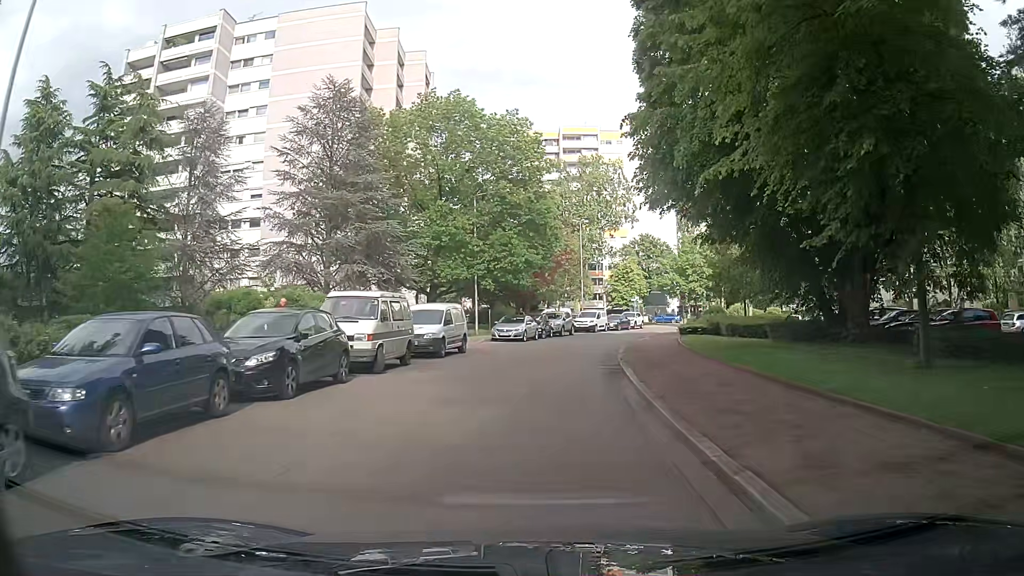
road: residential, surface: asphalt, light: Day
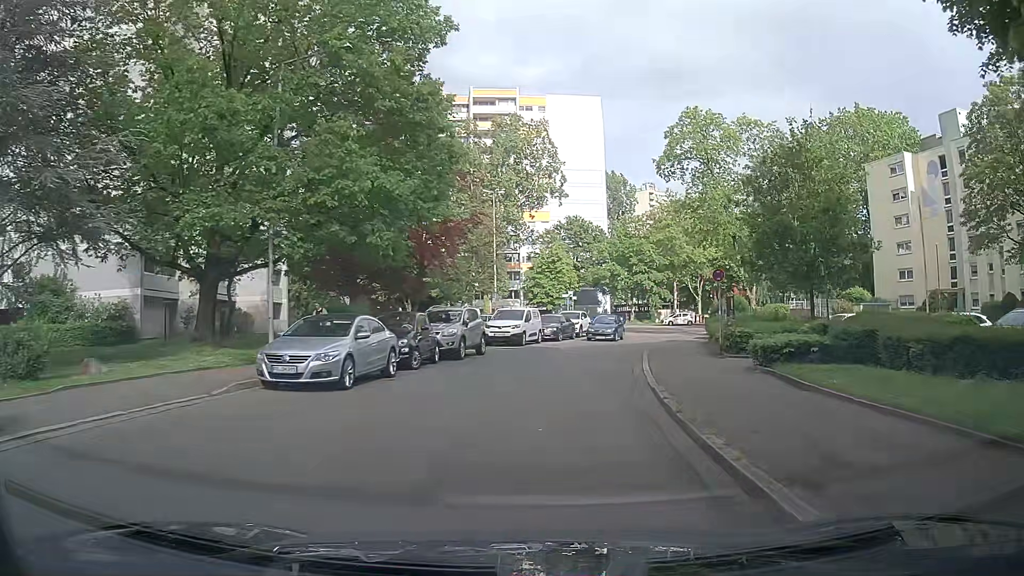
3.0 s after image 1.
(+1.2, +23.5) m; +8°
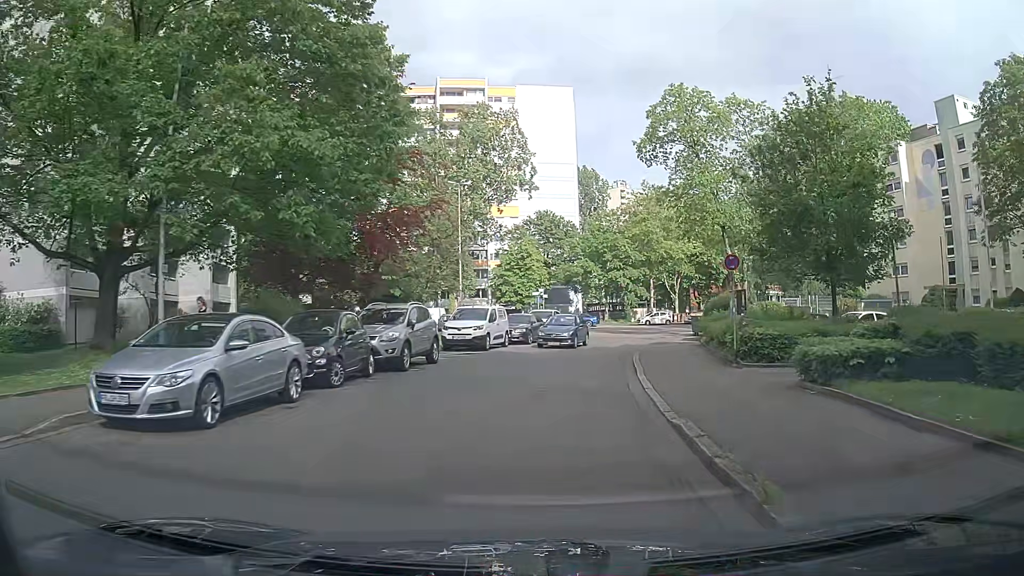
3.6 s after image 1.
(+0.1, +4.5) m; +2°
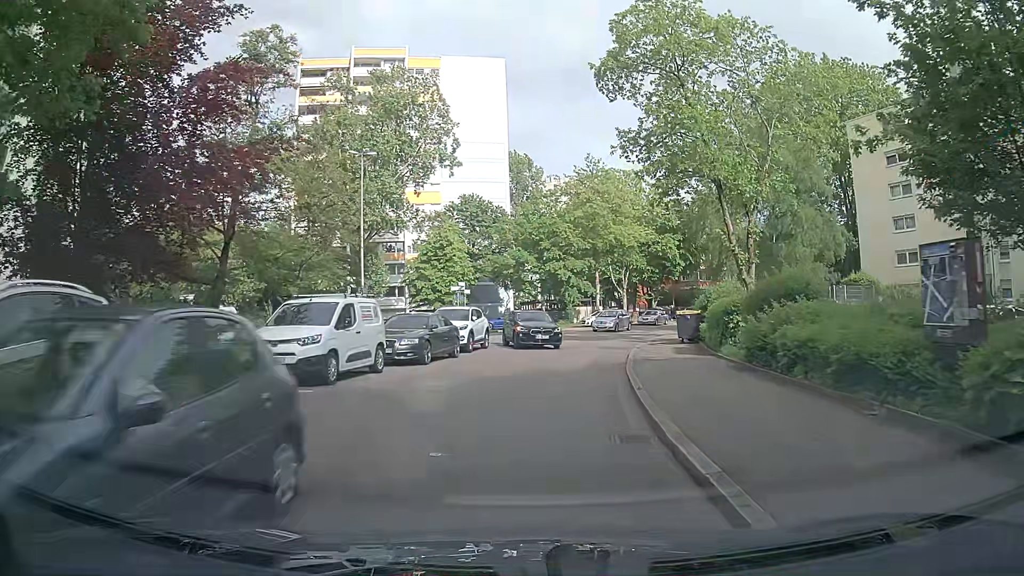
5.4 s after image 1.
(+0.9, +13.0) m; +6°
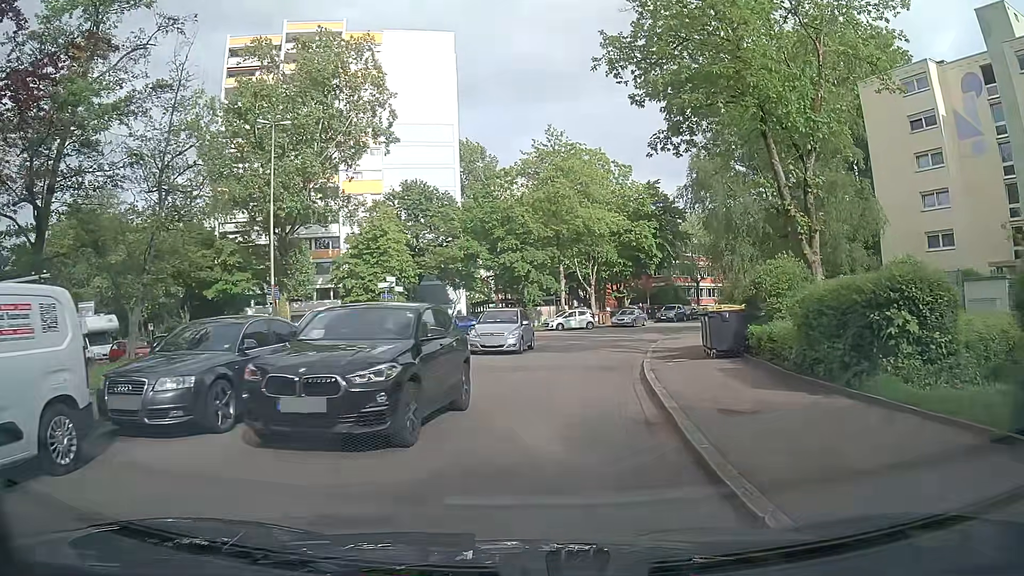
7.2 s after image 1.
(+0.4, +10.4) m; +3°
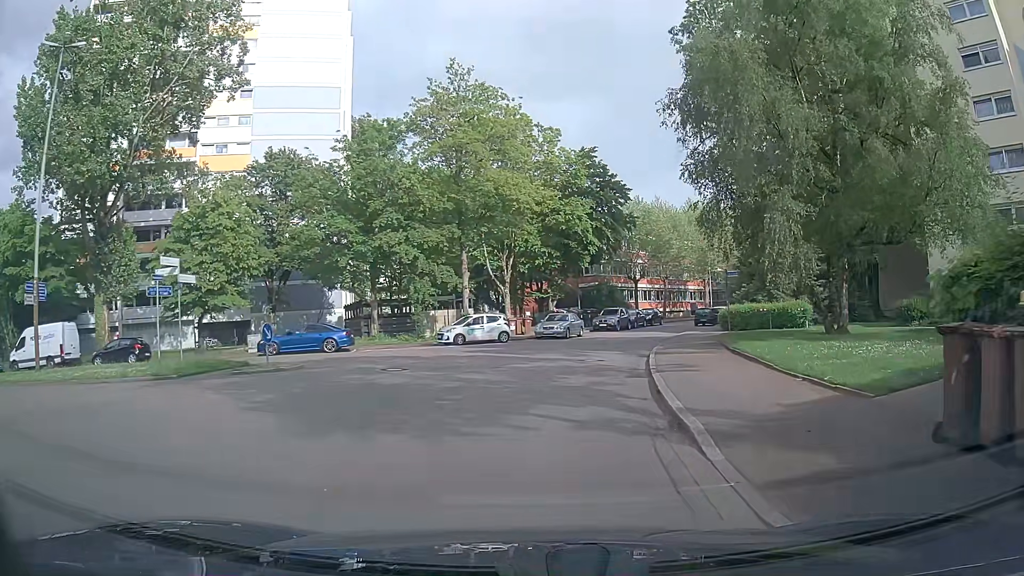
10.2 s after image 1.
(+1.2, +16.1) m; +9°
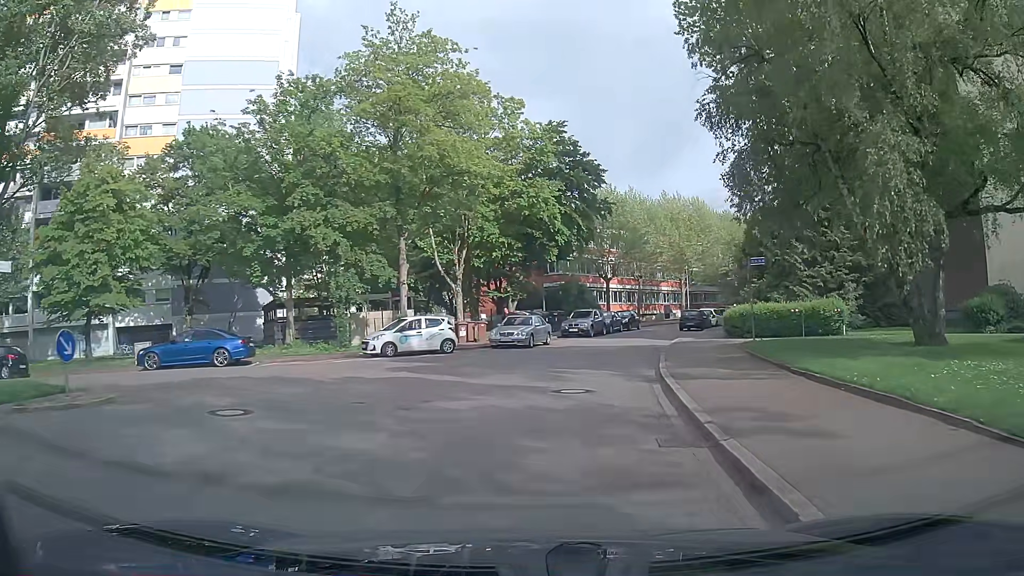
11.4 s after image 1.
(+0.2, +8.2) m; +3°
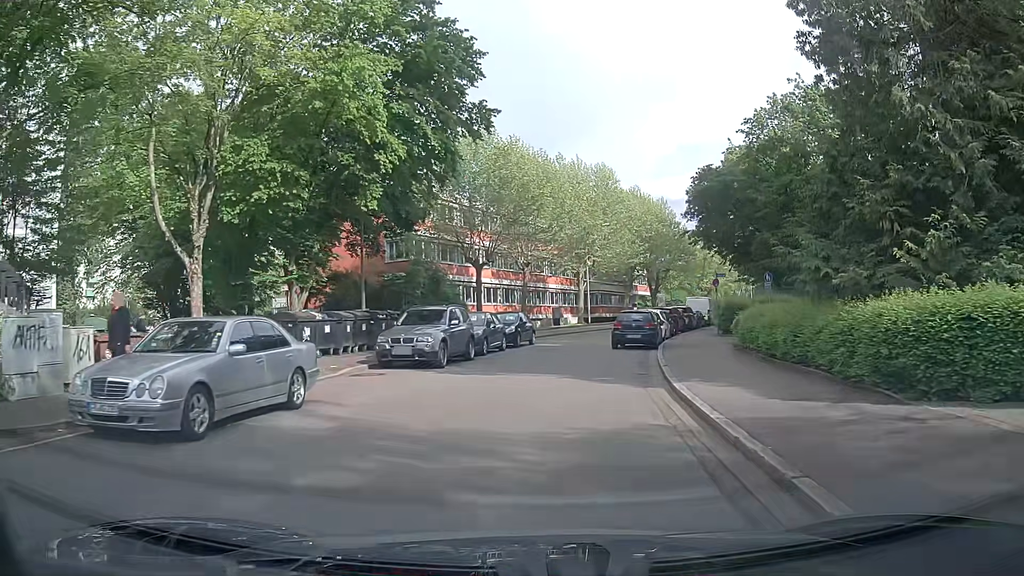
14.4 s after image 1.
(+1.8, +21.4) m; +10°
(0, +10) (+1, +20) (+2, +30) (+5, +39) (+8, +49) (+12, +58) (+16, +67) (+20, +77) (+24, +86) (+28, +95) m
